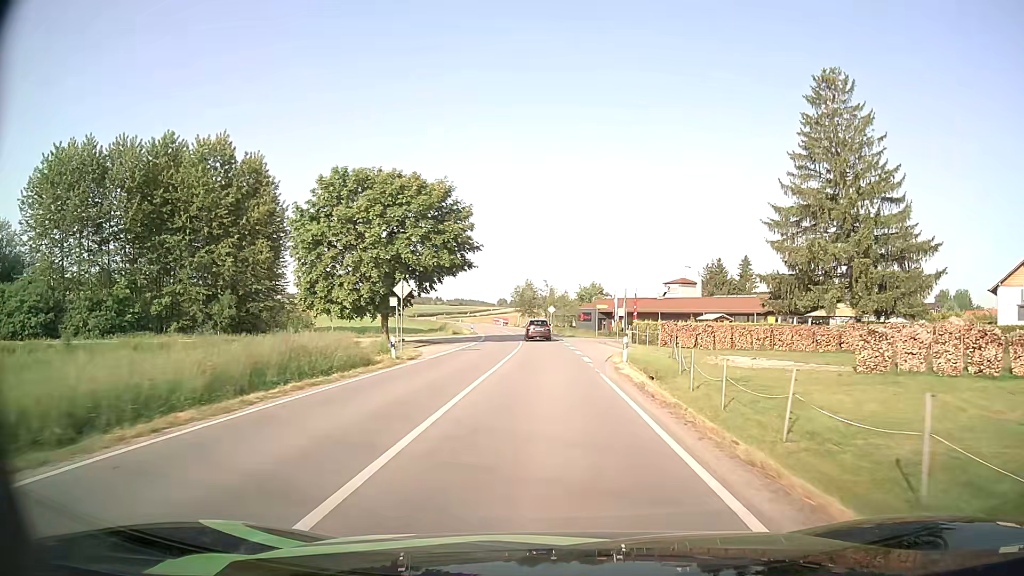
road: secondary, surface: asphalt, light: Day
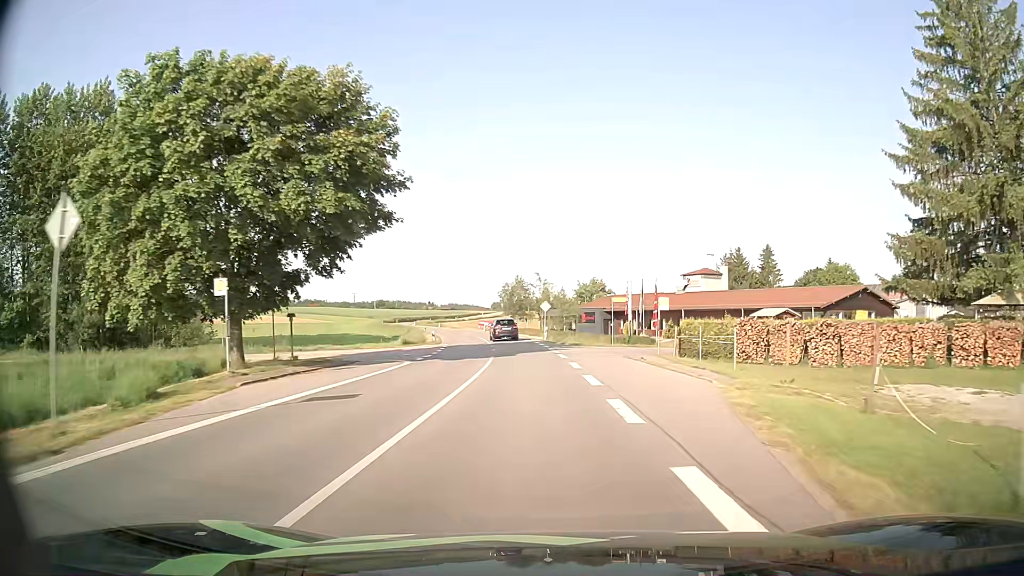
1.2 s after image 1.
(+0.2, +21.2) m; 0°
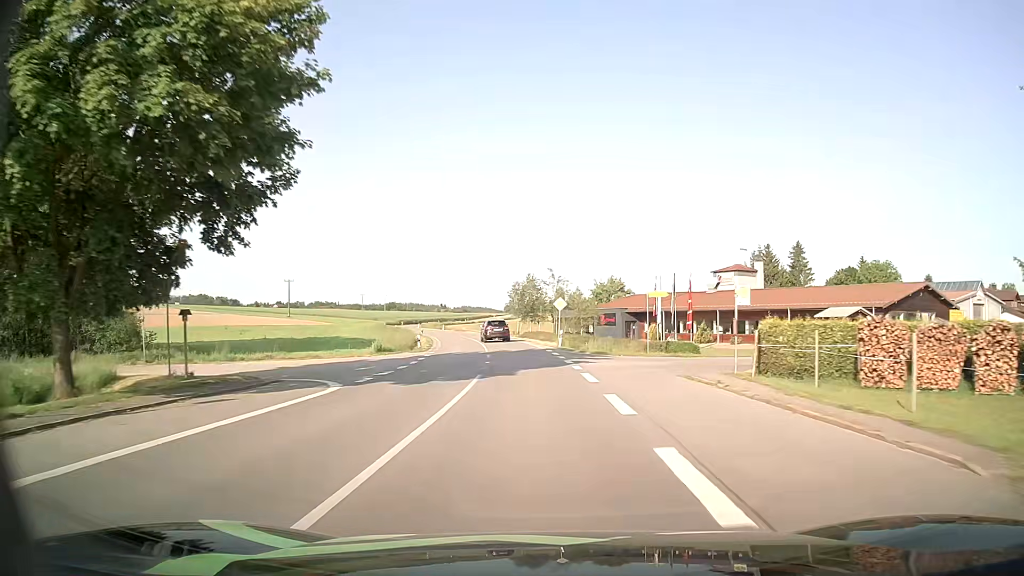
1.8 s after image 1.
(-0.1, +10.6) m; -1°
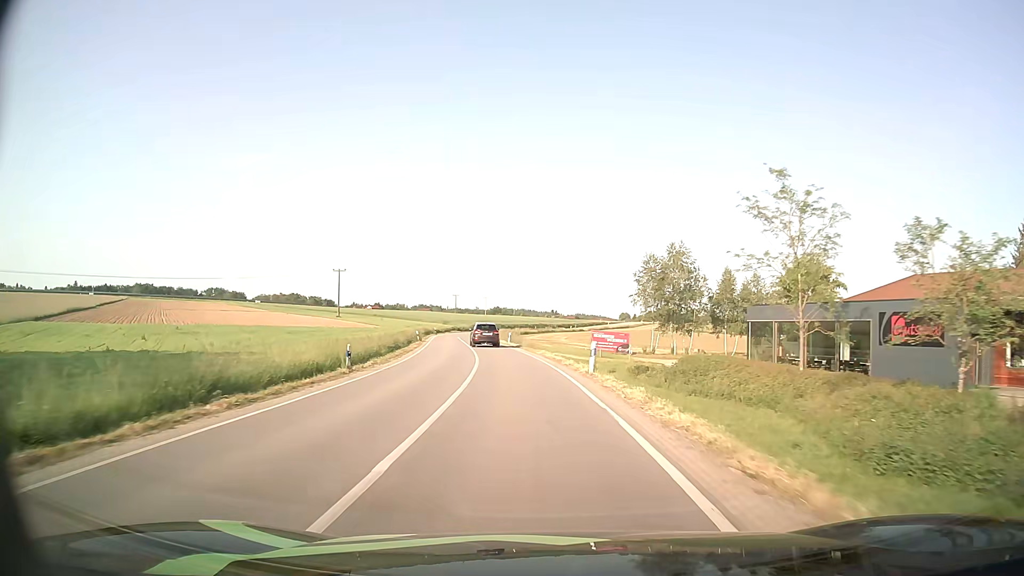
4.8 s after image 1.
(-4.2, +53.8) m; -10°
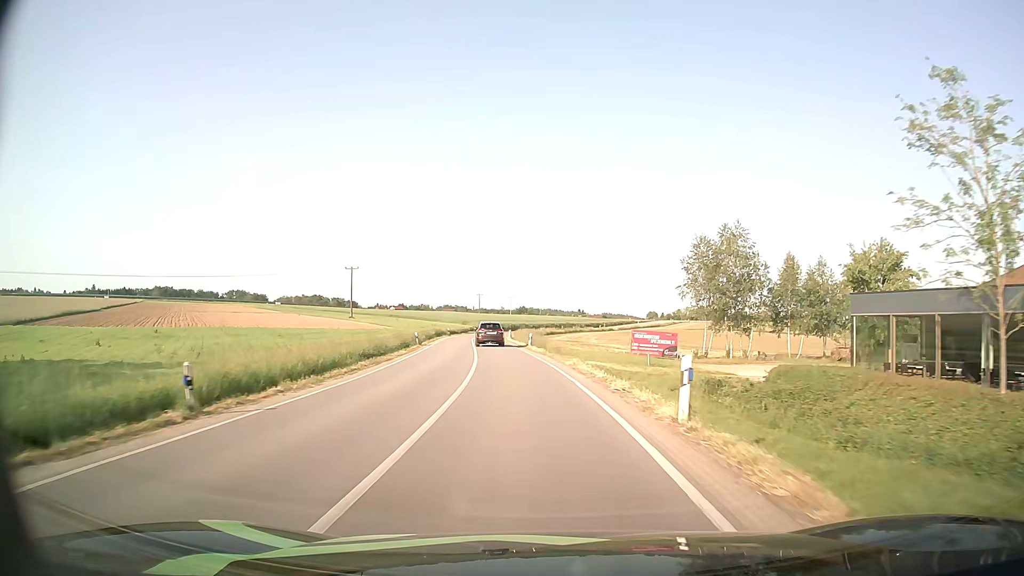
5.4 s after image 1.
(-0.2, +11.2) m; -2°
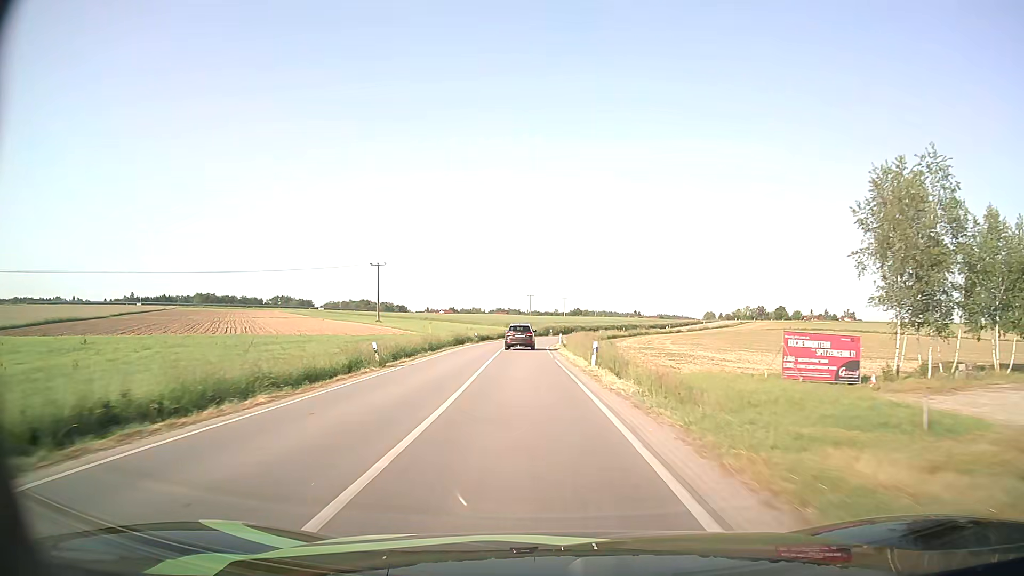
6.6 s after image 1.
(-0.9, +22.8) m; -5°
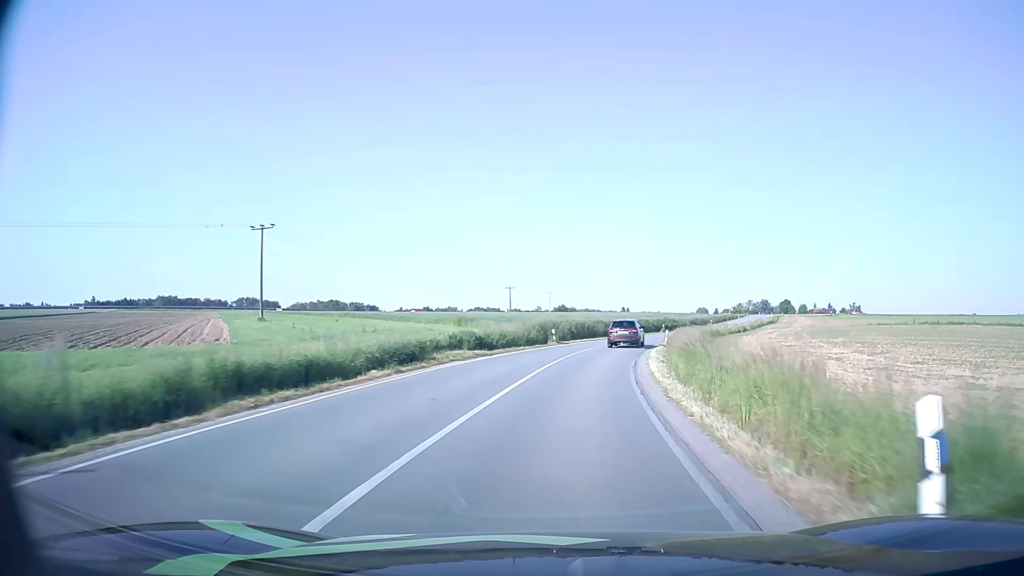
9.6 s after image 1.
(-1.5, +56.2) m; +1°
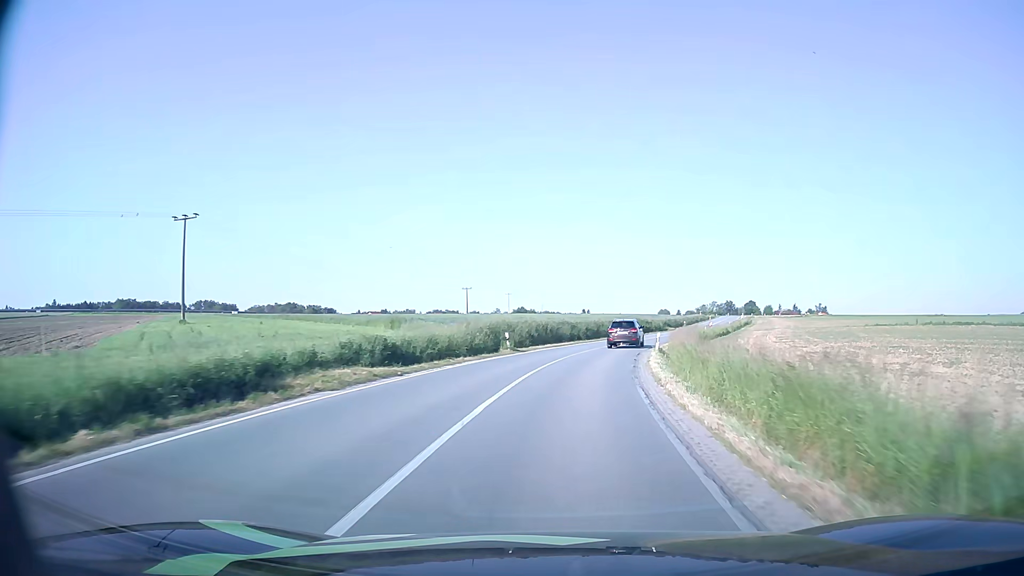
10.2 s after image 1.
(+0.3, +11.0) m; +3°
(0, +10) (+1, +20) (+3, +30) (+5, +40) (+7, +49) (+10, +59) (+13, +68) (+16, +78) (+20, +87) (+23, +97) m
